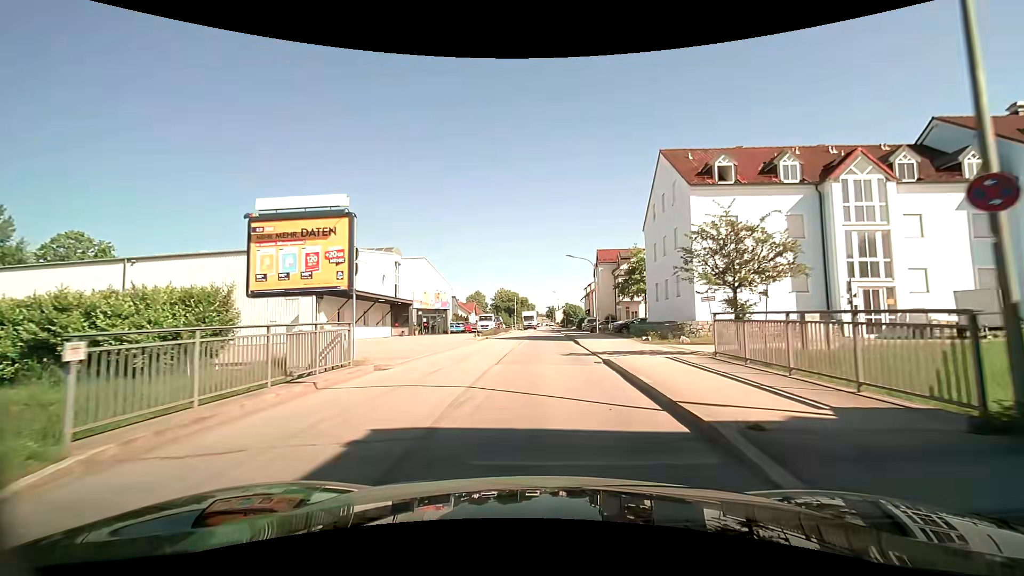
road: unclassified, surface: asphalt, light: Day
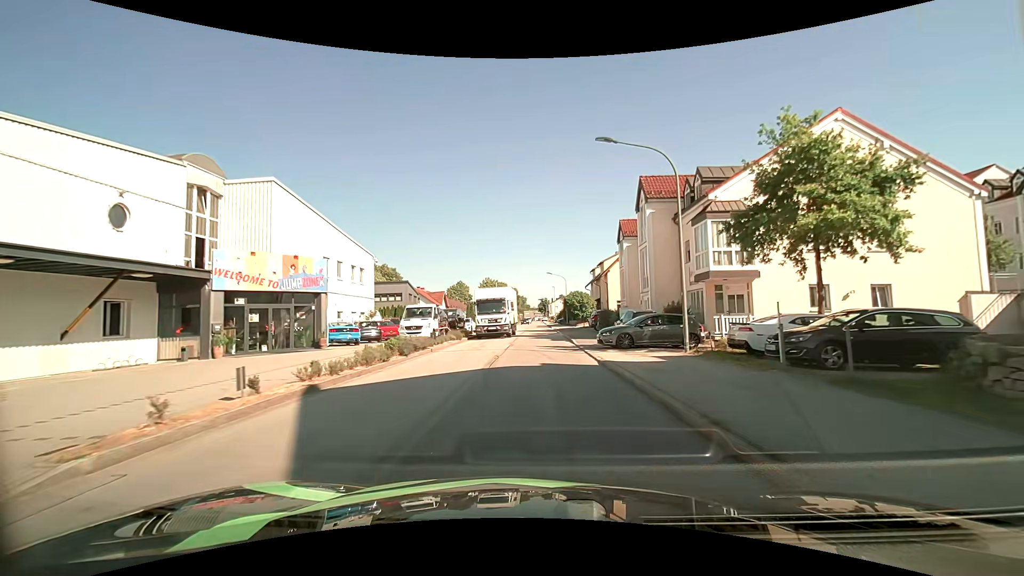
(+0.5, +30.7) m; +1°
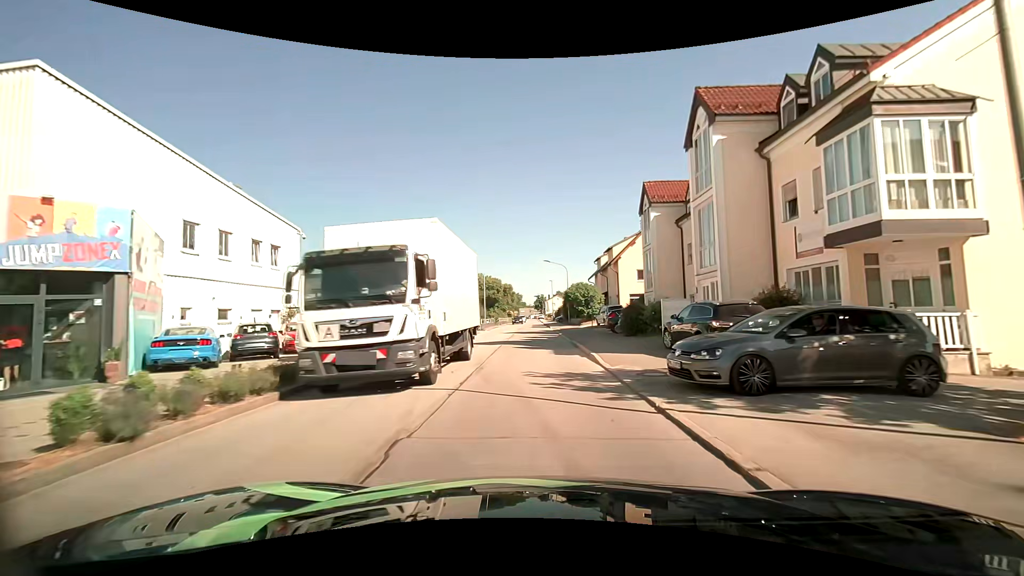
(+0.1, +12.1) m; +1°
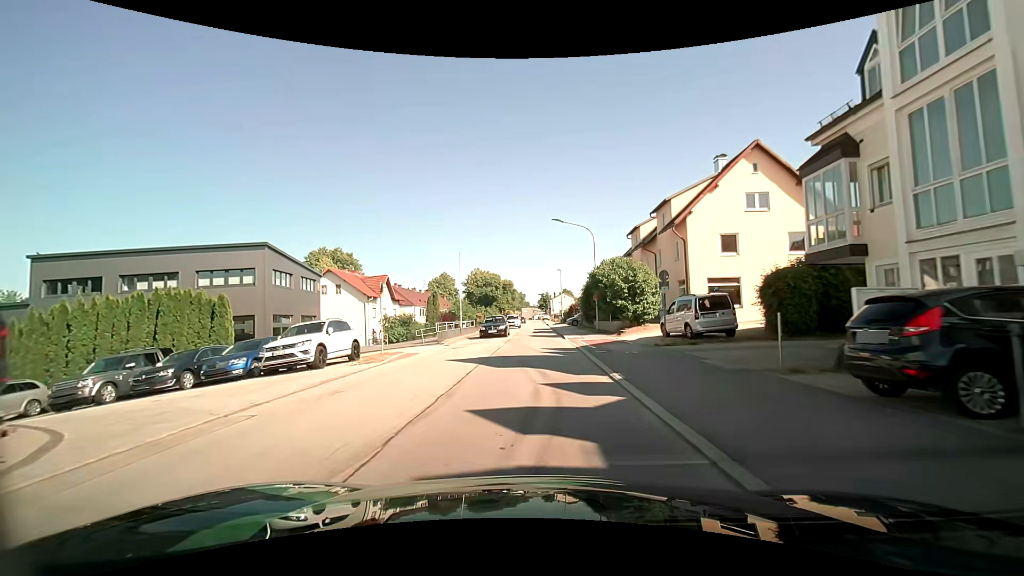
(0.0, +23.8) m; 0°
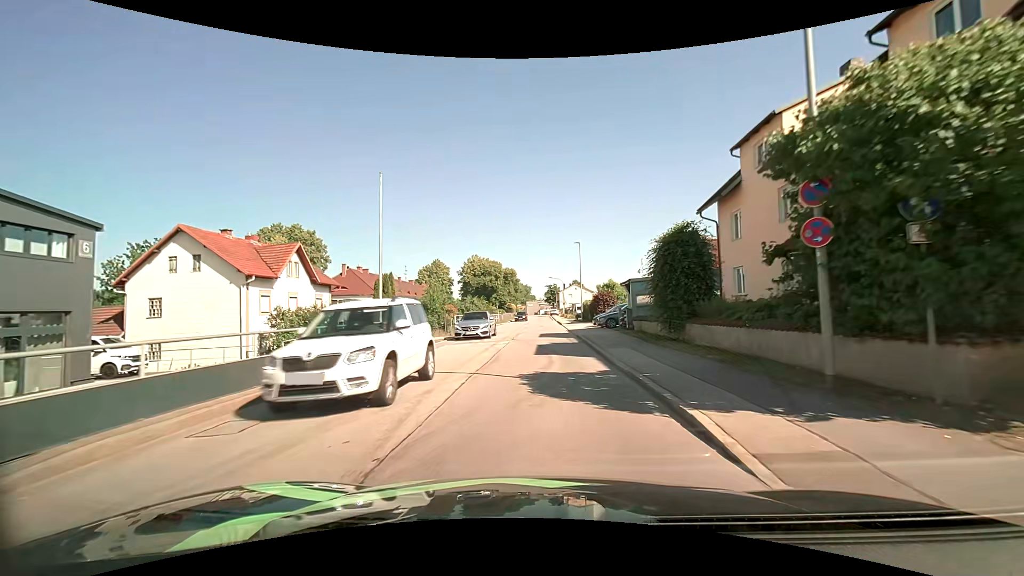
(-0.3, +24.1) m; -1°
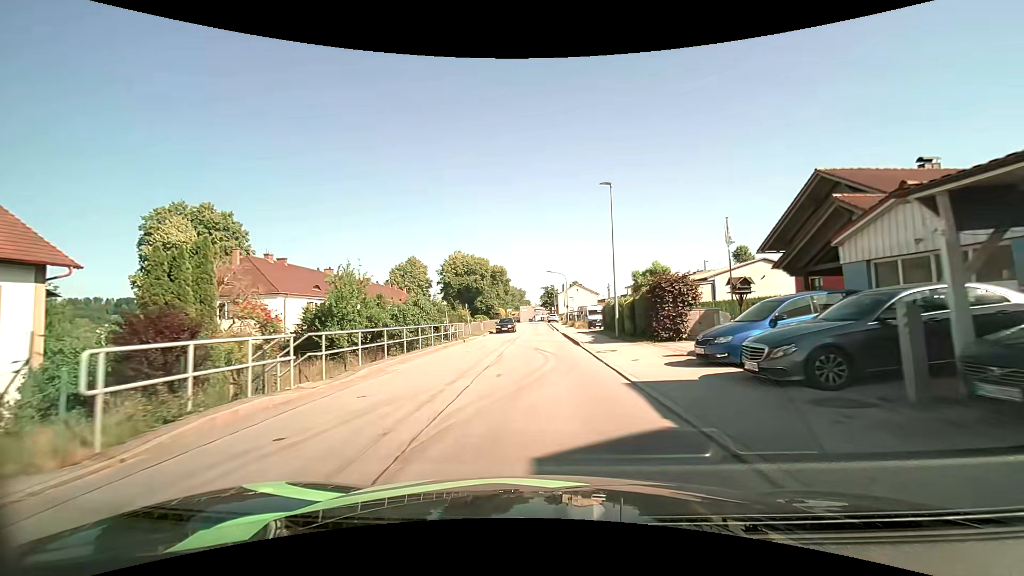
(0.0, +24.8) m; +1°
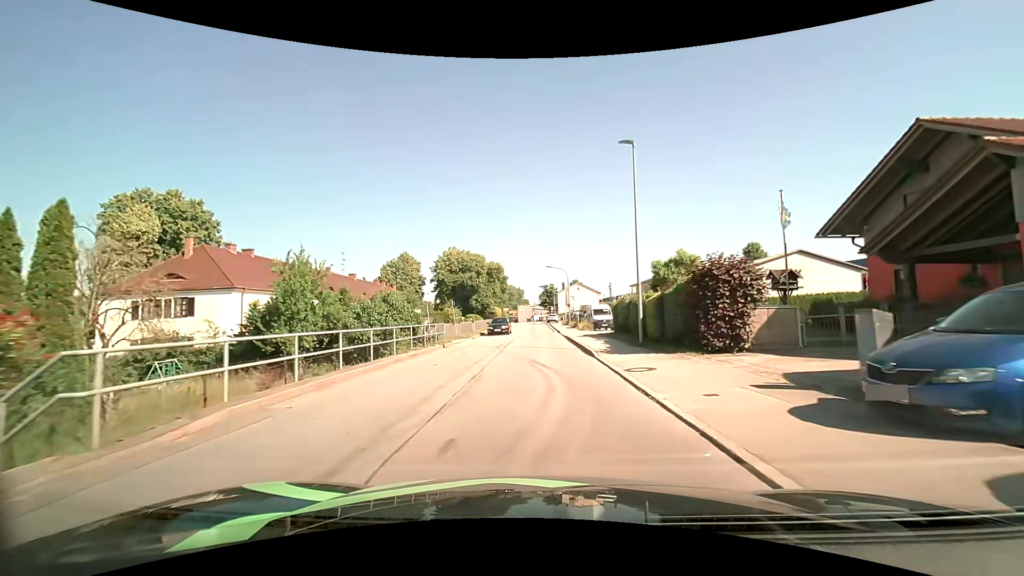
(0.0, +6.3) m; 0°
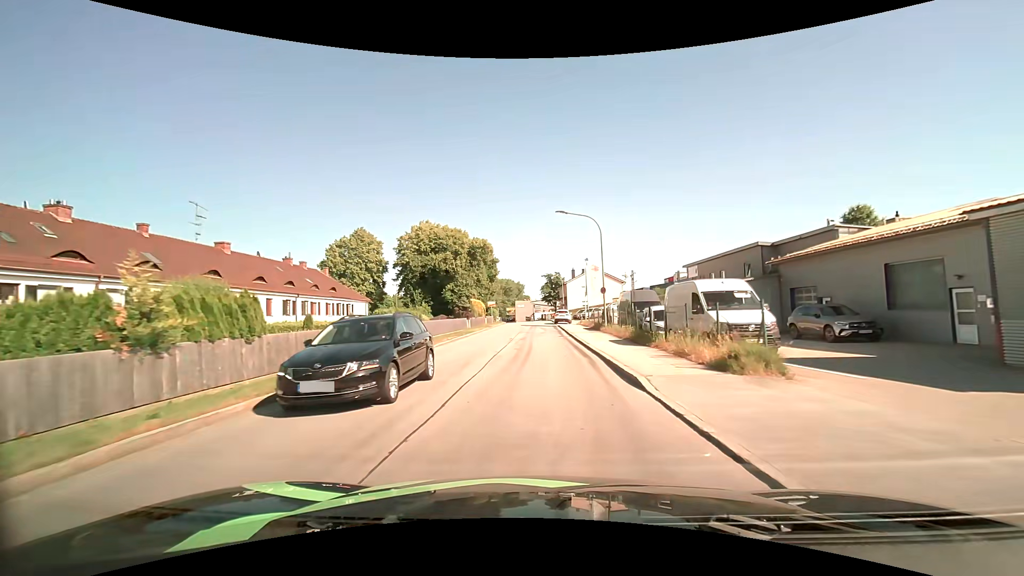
(-0.1, +32.5) m; -1°
(0, +10) (0, +20) (0, +30) (0, +40) (0, +50) (0, +60) (0, +70) (0, +80) (-2, +90) (-7, +98) m
